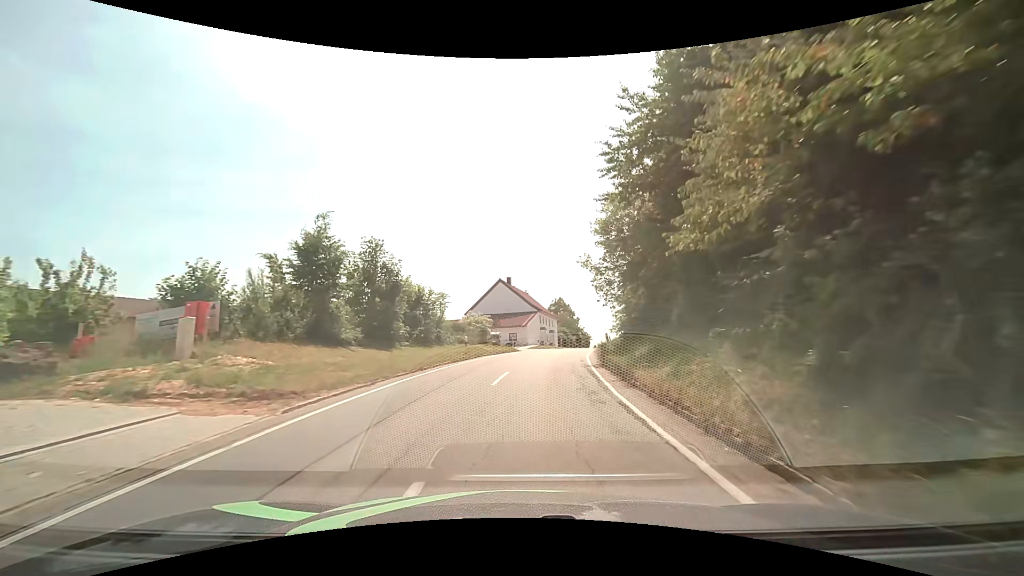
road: secondary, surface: asphalt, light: Day
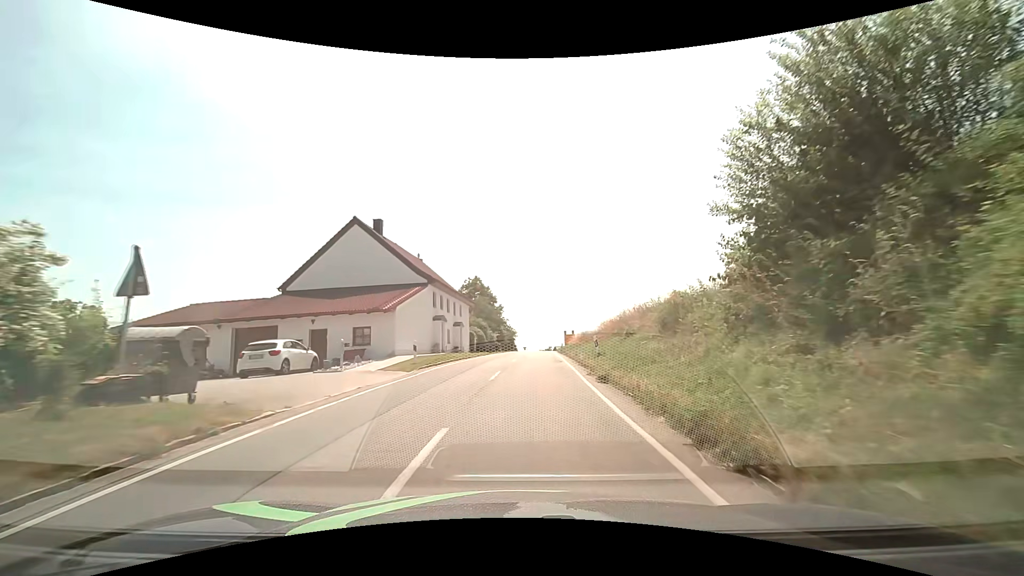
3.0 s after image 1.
(+2.8, +32.6) m; +10°
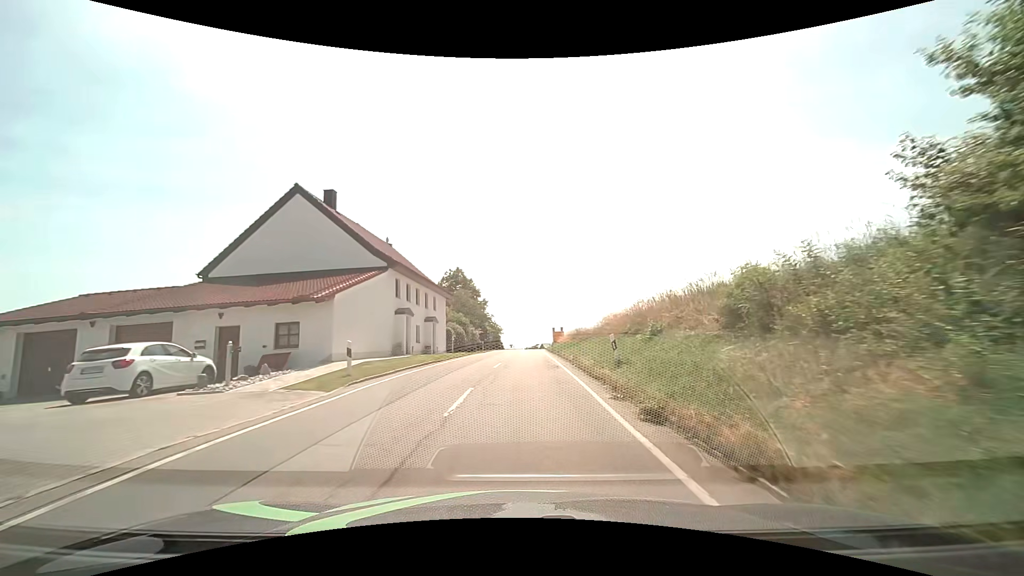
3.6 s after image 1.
(+0.1, +6.6) m; +2°
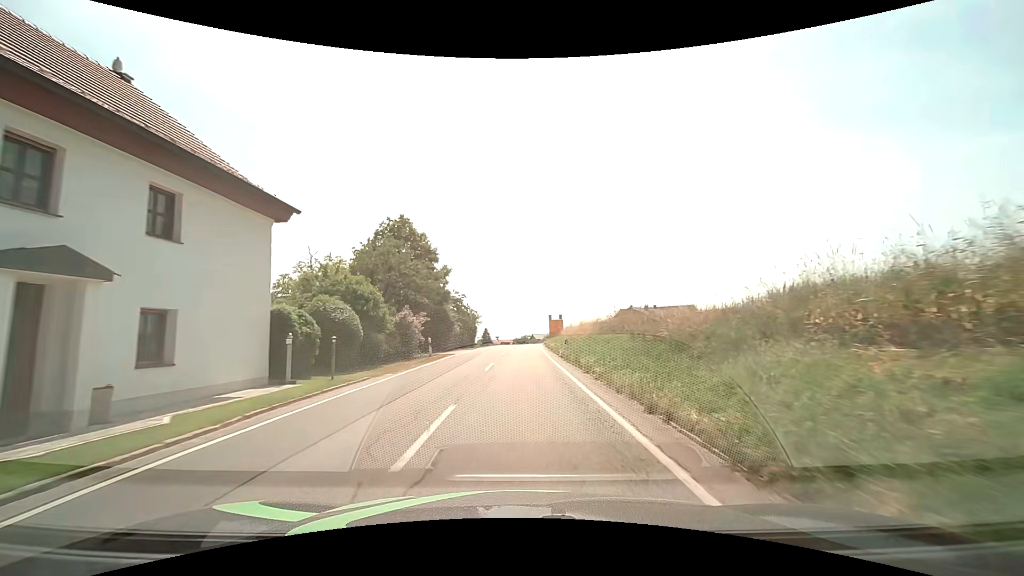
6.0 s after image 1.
(+0.6, +26.5) m; +1°
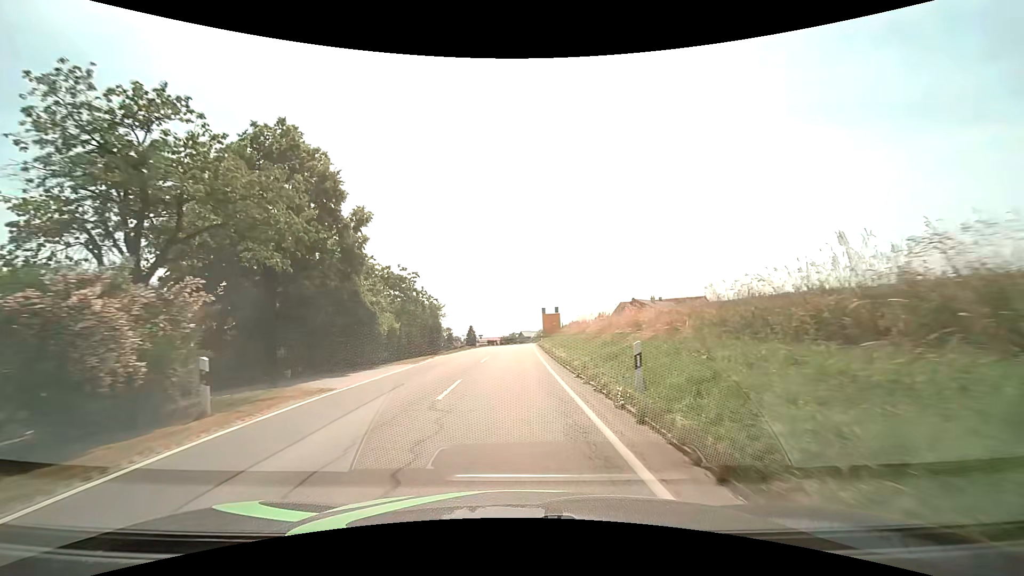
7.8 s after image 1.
(+0.3, +19.0) m; +2°
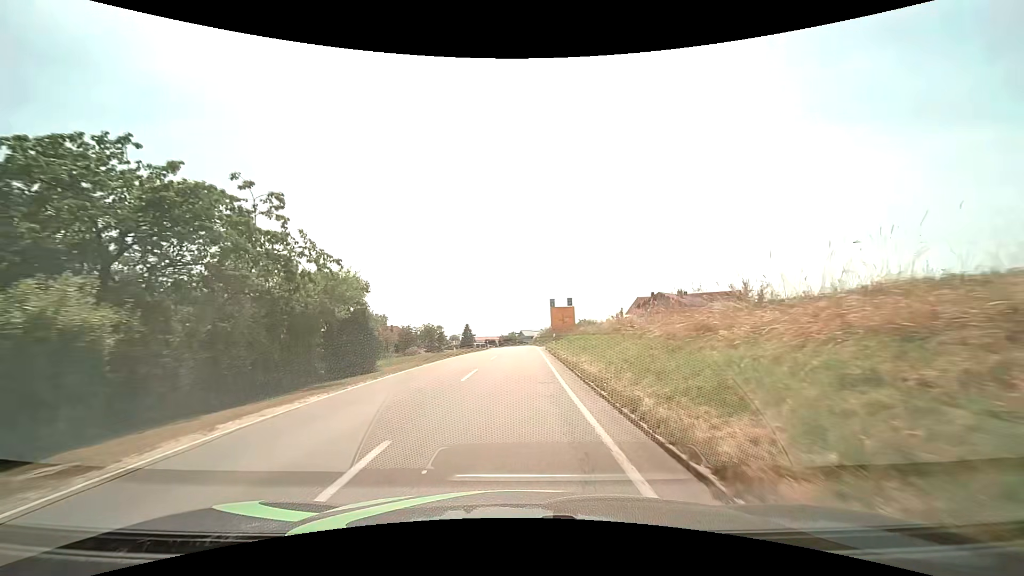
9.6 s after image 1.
(-0.1, +19.5) m; 0°
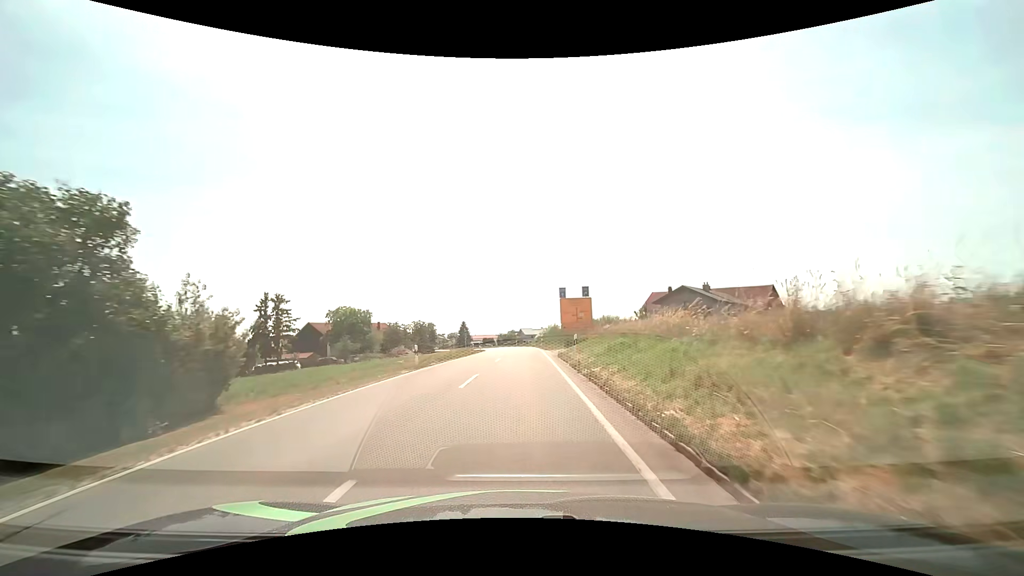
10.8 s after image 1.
(0.0, +13.5) m; 0°
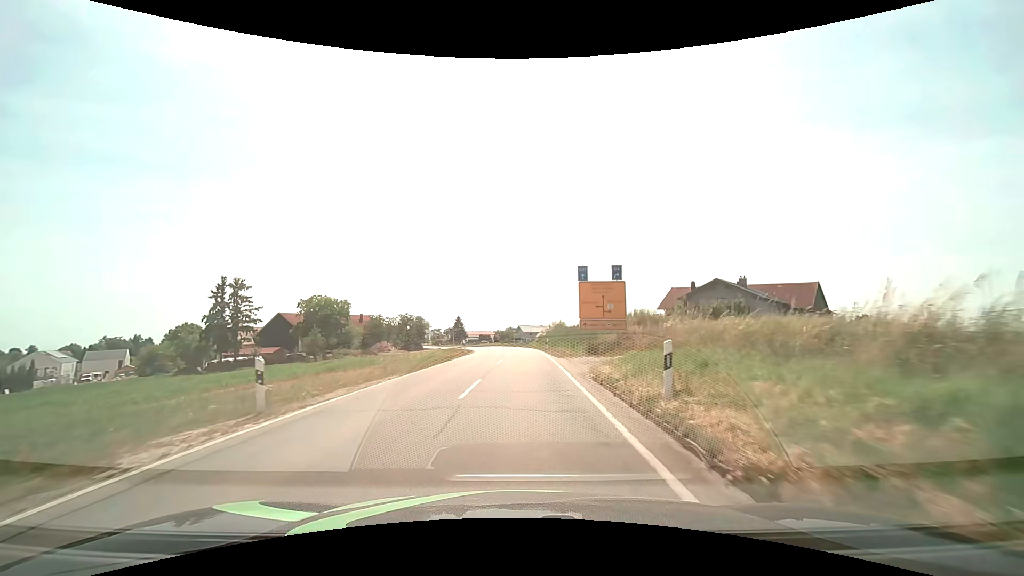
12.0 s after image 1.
(0.0, +13.8) m; 0°
(0, +10) (0, +20) (0, +30) (0, +40) (0, +50) (-1, +60) (-2, +70) (-5, +80) (-7, +89) (-10, +99) m
